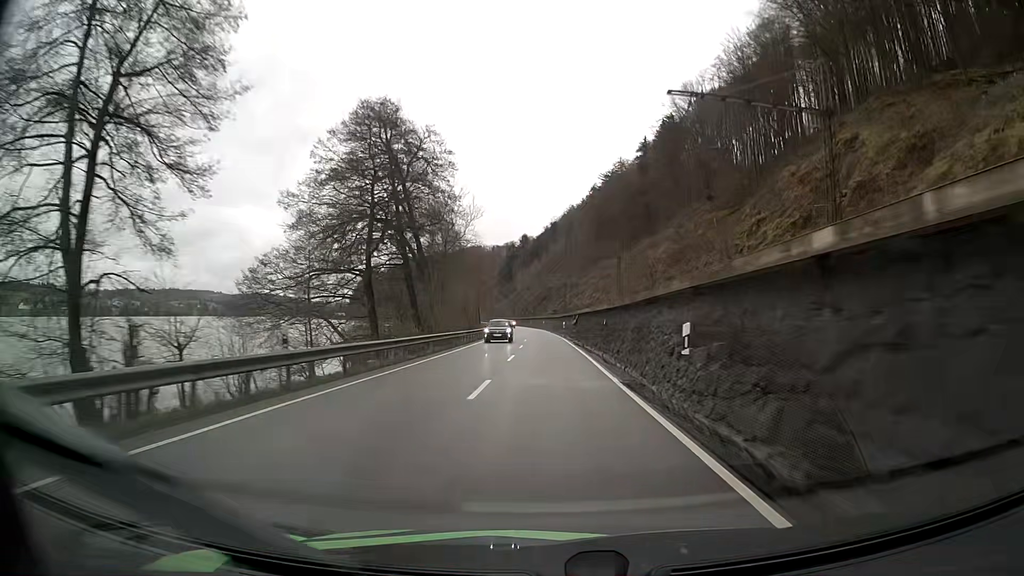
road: primary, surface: asphalt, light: Day
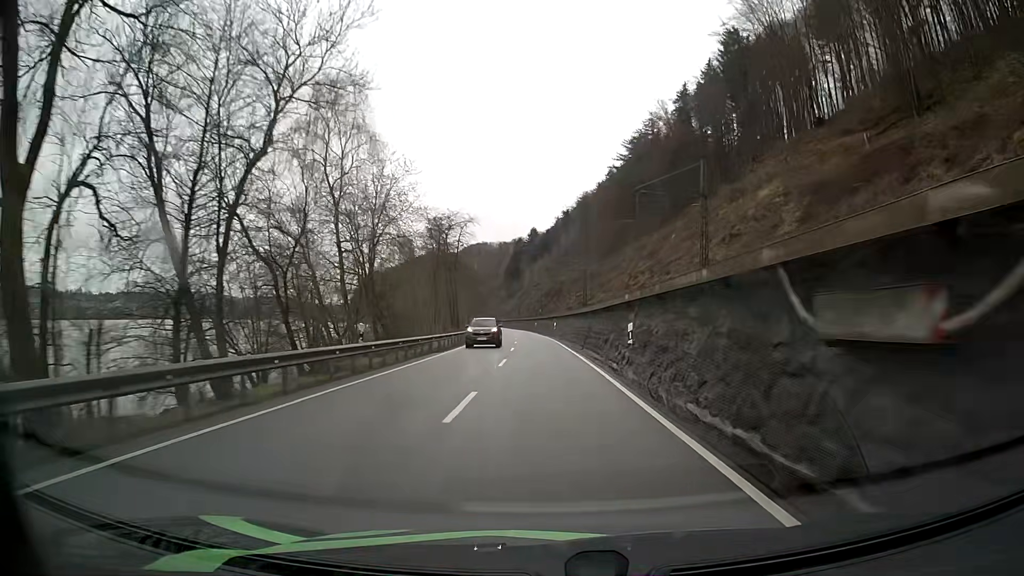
(-0.1, +50.7) m; -1°
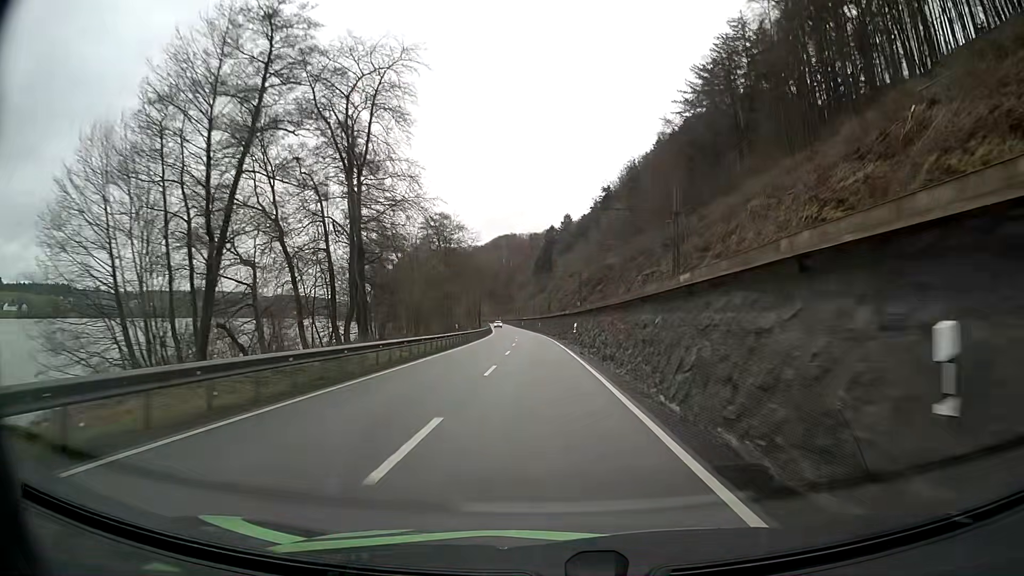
(-1.5, +63.2) m; -3°
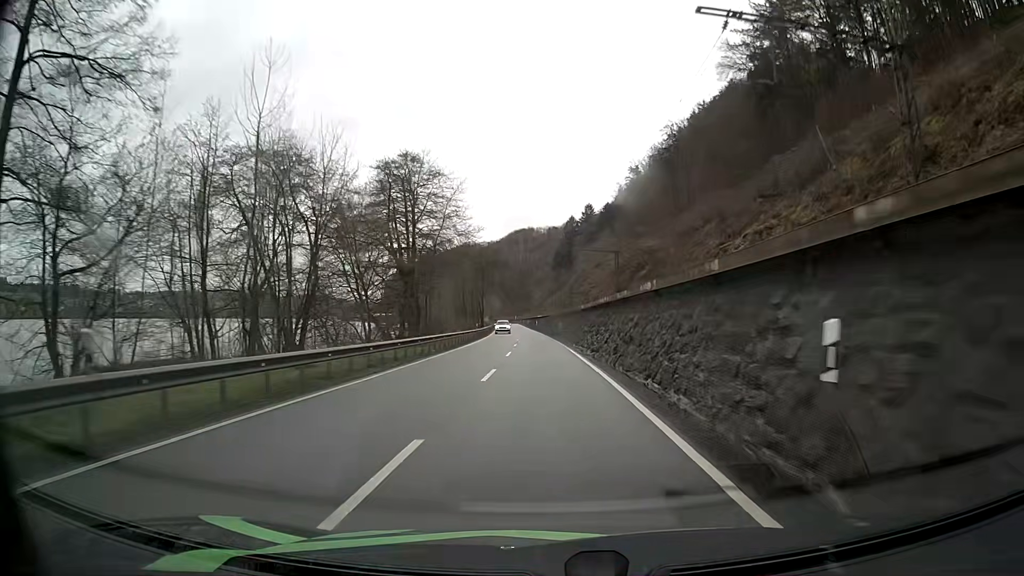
(-0.6, +38.0) m; -2°
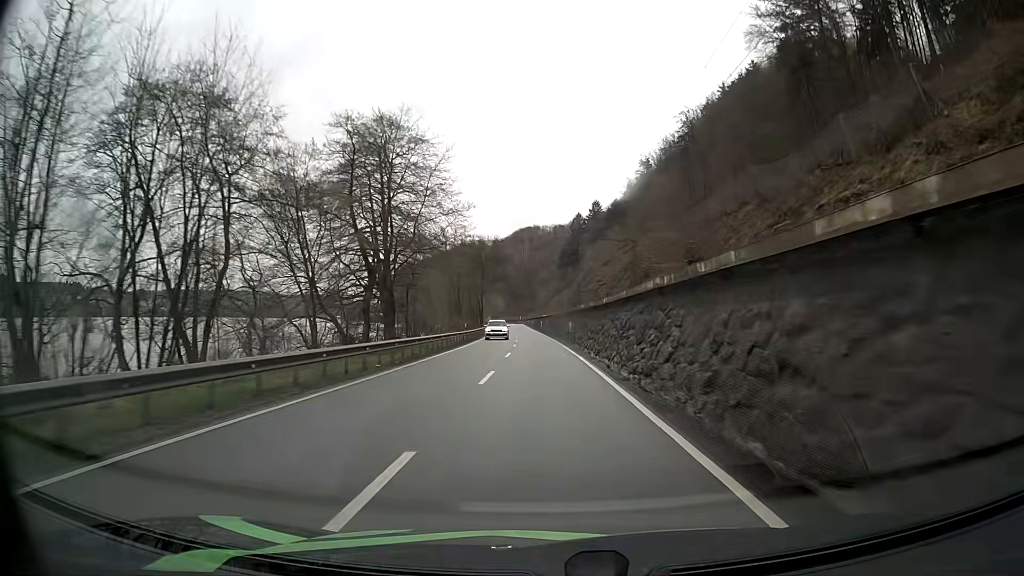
(0.0, +12.7) m; 0°
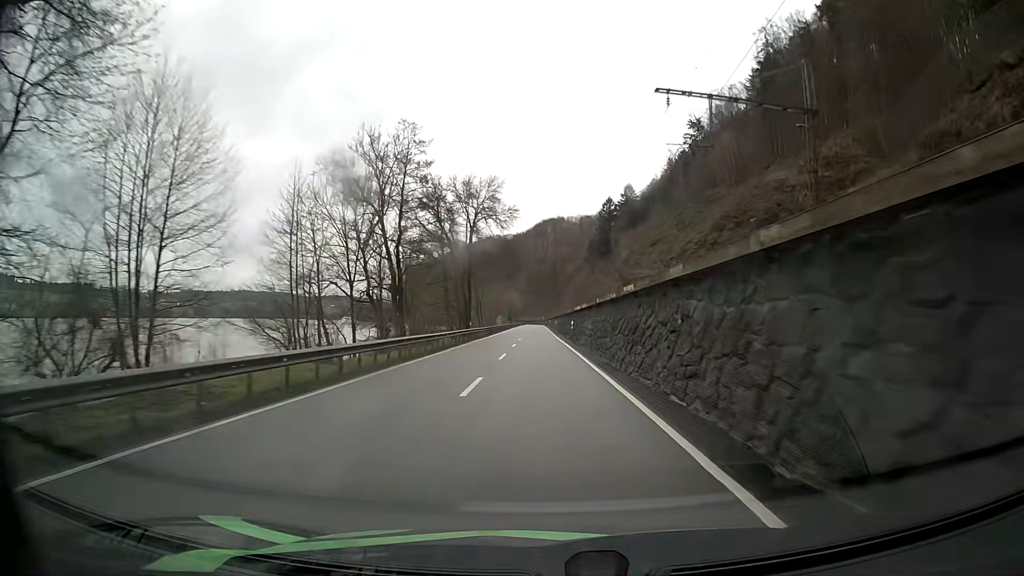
(-0.9, +50.7) m; -2°
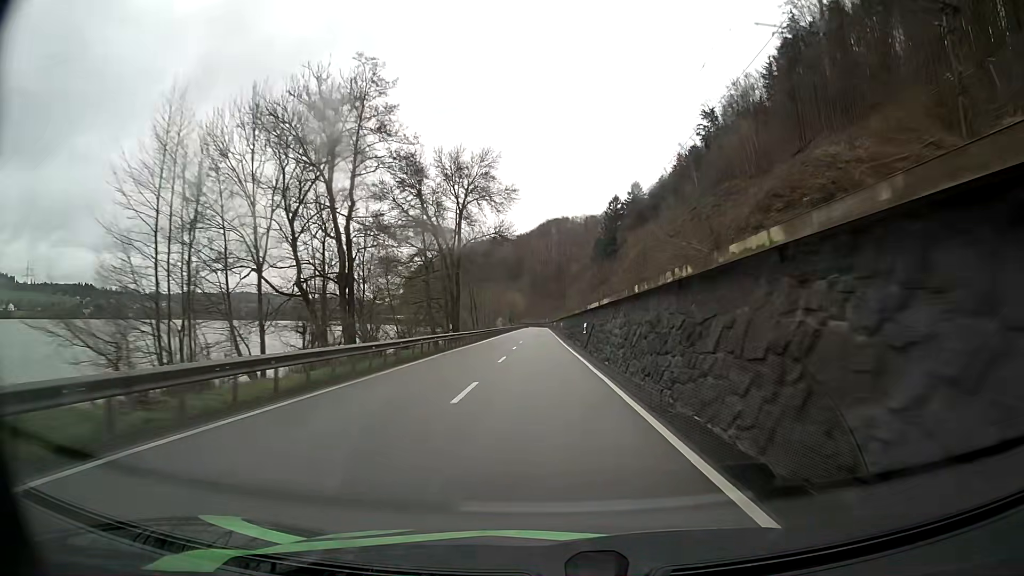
(0.0, +12.7) m; 0°
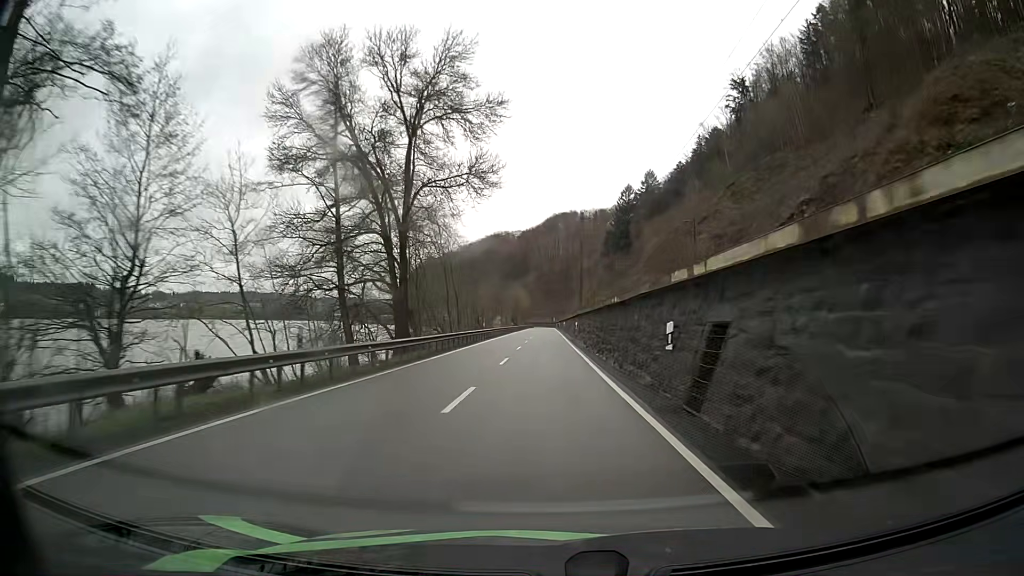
(-0.1, +25.3) m; -1°
(0, +10) (0, +20) (0, +30) (0, +40) (0, +50) (0, +60) (0, +70) (0, +80) (0, +90) (0, +100) m
